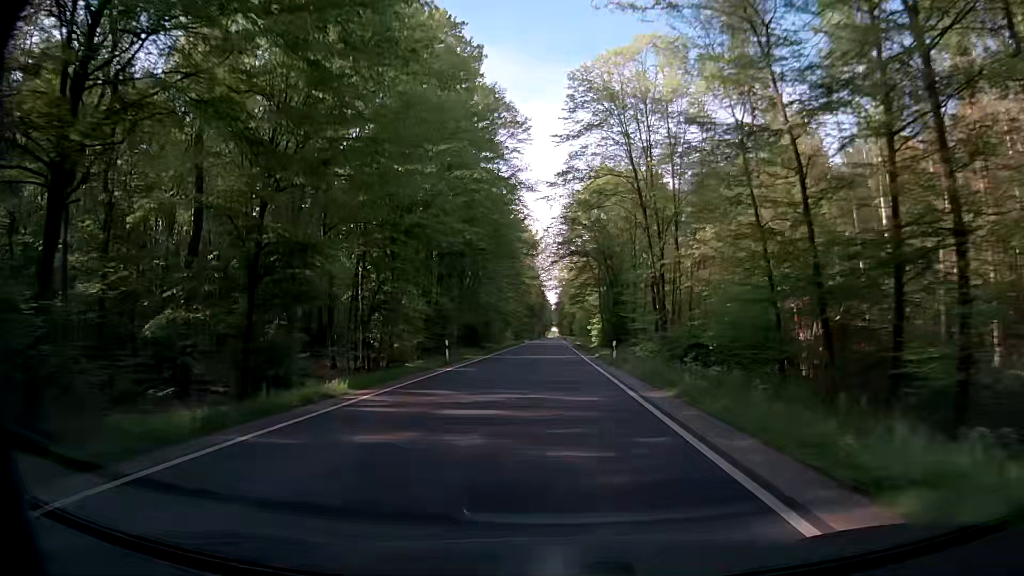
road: secondary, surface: asphalt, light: Day
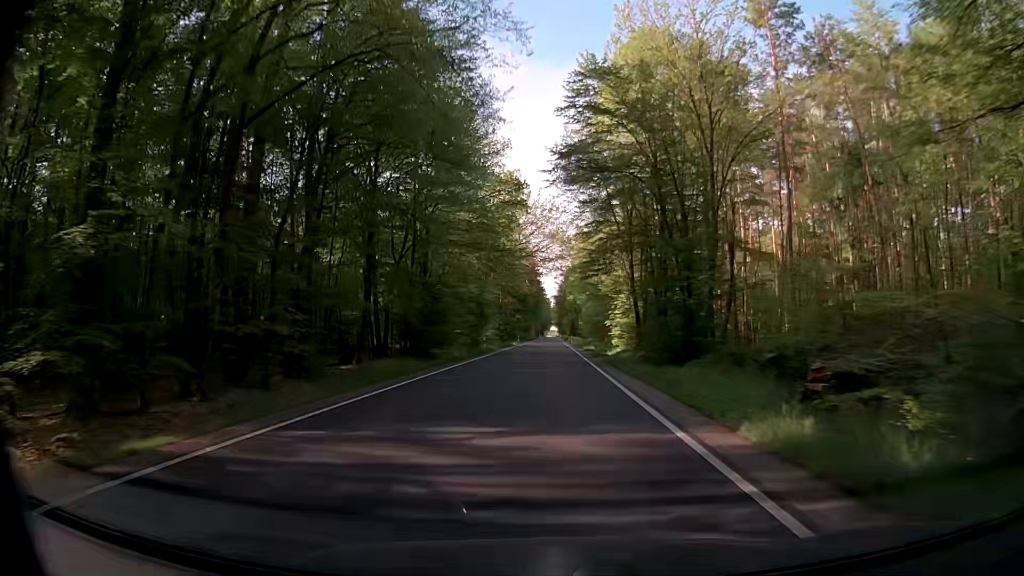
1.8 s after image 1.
(-0.2, +32.3) m; -1°
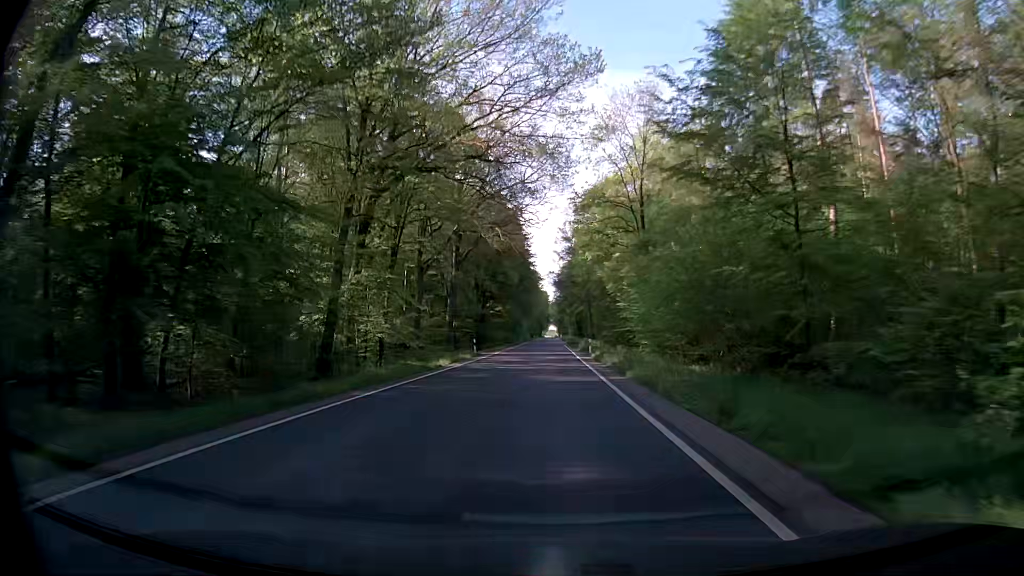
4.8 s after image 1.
(+0.6, +53.8) m; 0°
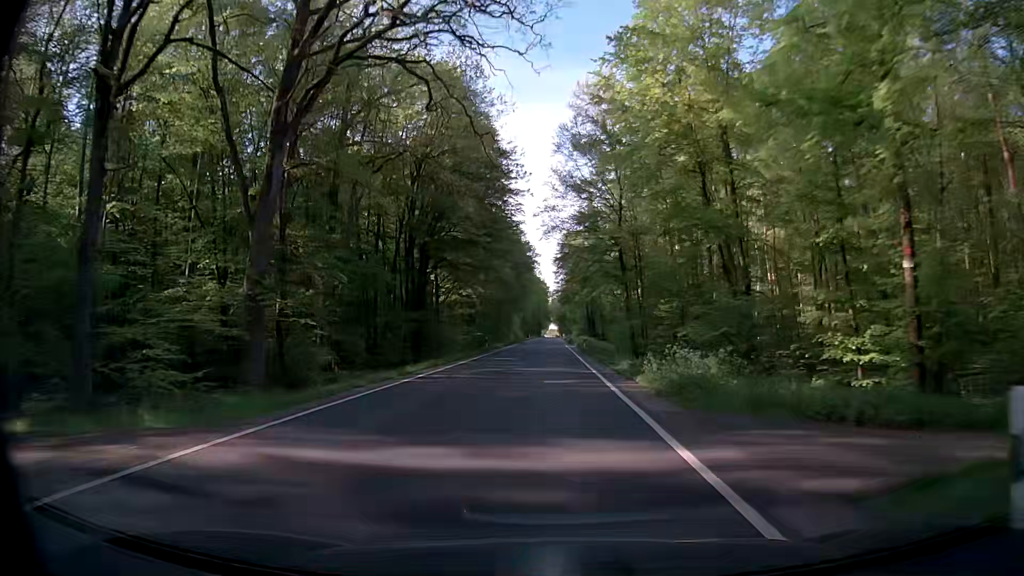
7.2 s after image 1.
(+0.2, +43.1) m; -1°
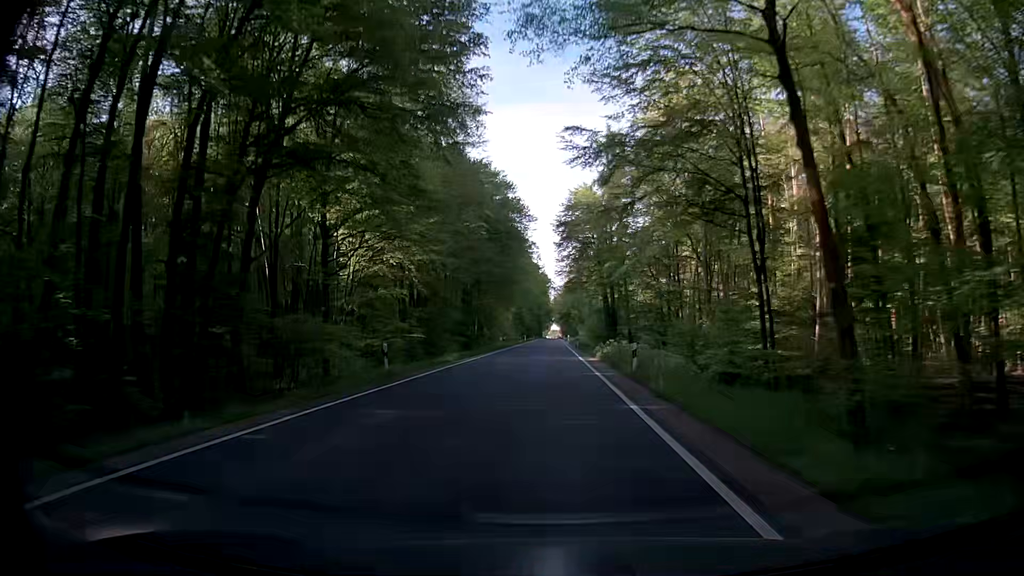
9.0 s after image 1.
(+0.4, +32.4) m; +1°
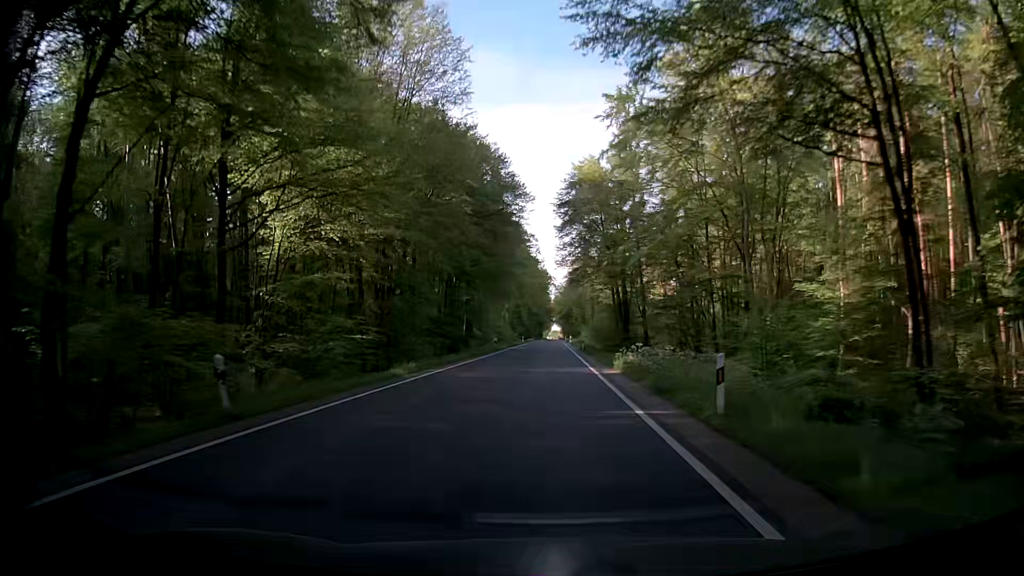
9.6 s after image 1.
(-0.1, +10.8) m; 0°
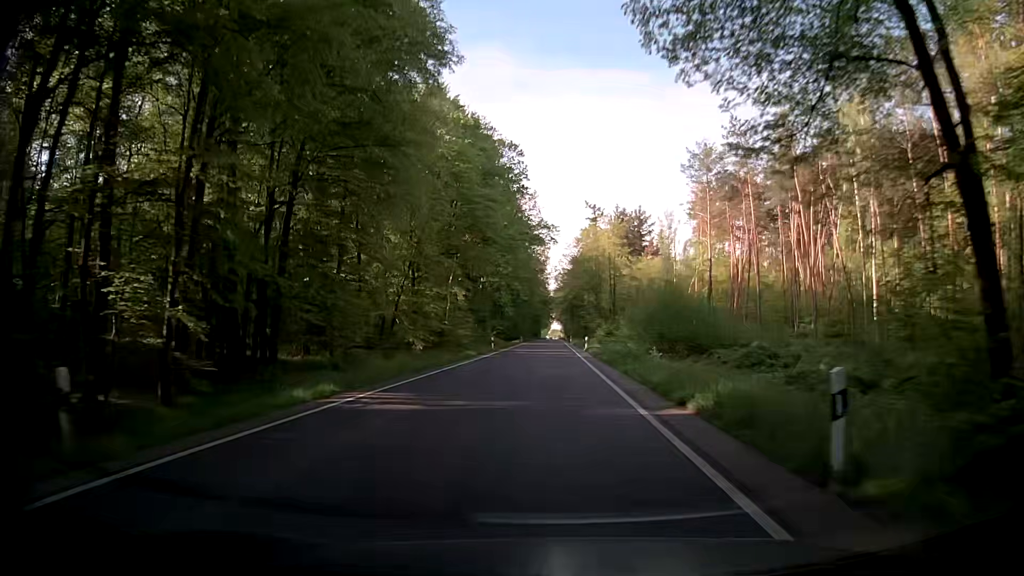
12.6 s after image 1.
(-0.6, +54.0) m; -1°
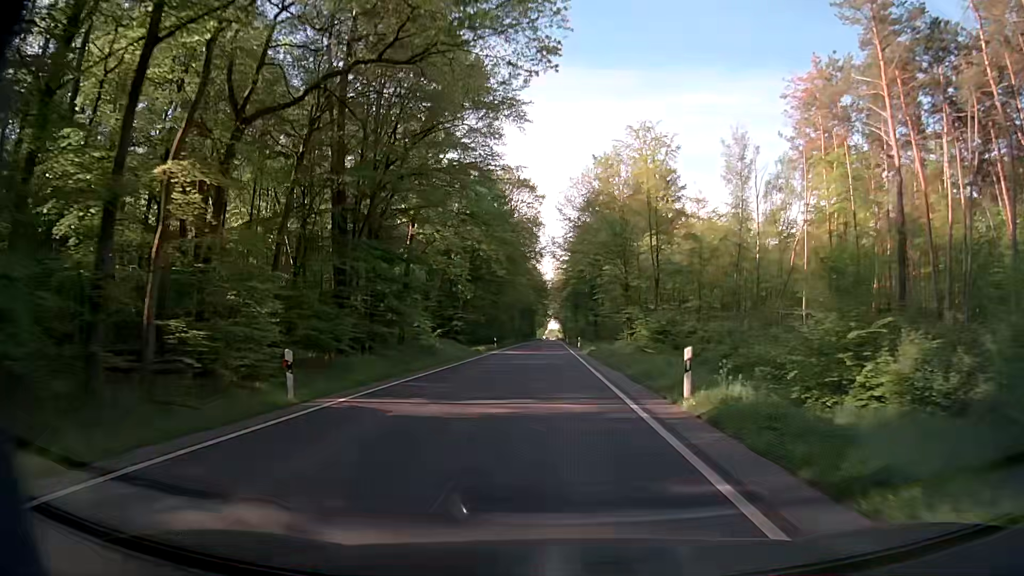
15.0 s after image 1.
(+0.2, +43.2) m; +1°
(0, +10) (0, +20) (0, +30) (0, +40) (0, +50) (0, +60) (-1, +70) (-1, +80) (-1, +90) (-1, +100) m
